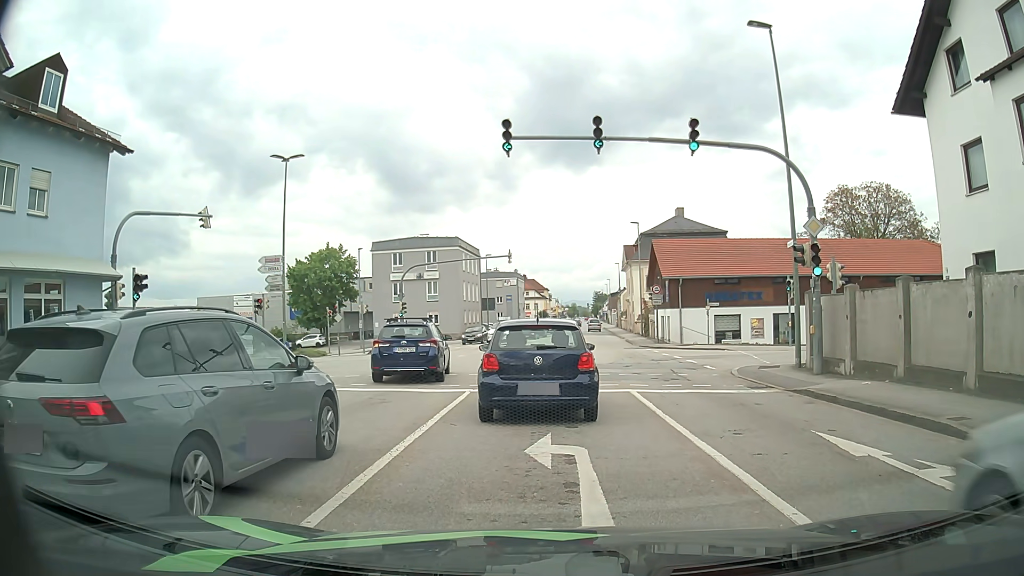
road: tertiary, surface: asphalt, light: Day
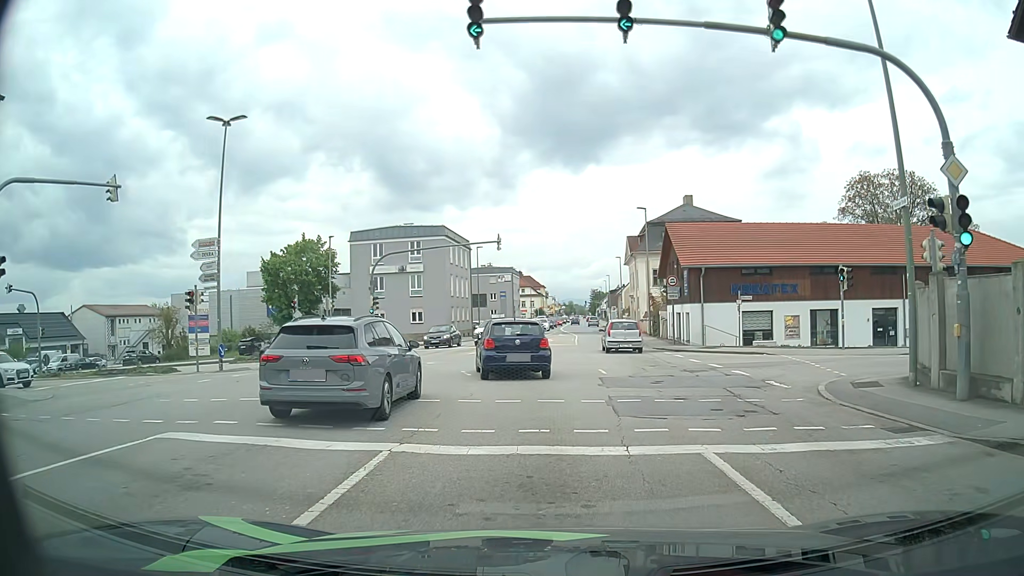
(+0.1, +7.1) m; 0°
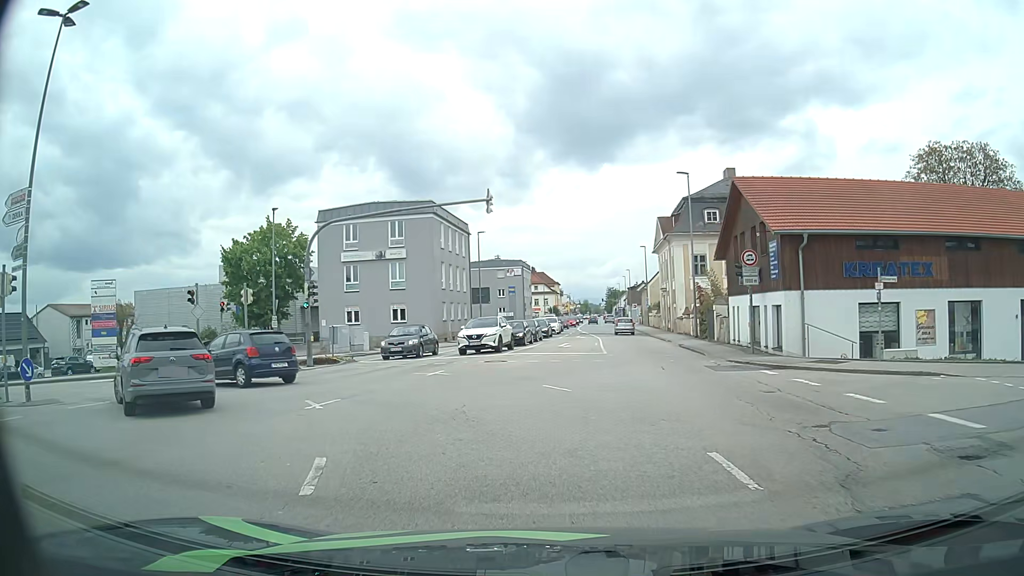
(+0.1, +12.6) m; -2°
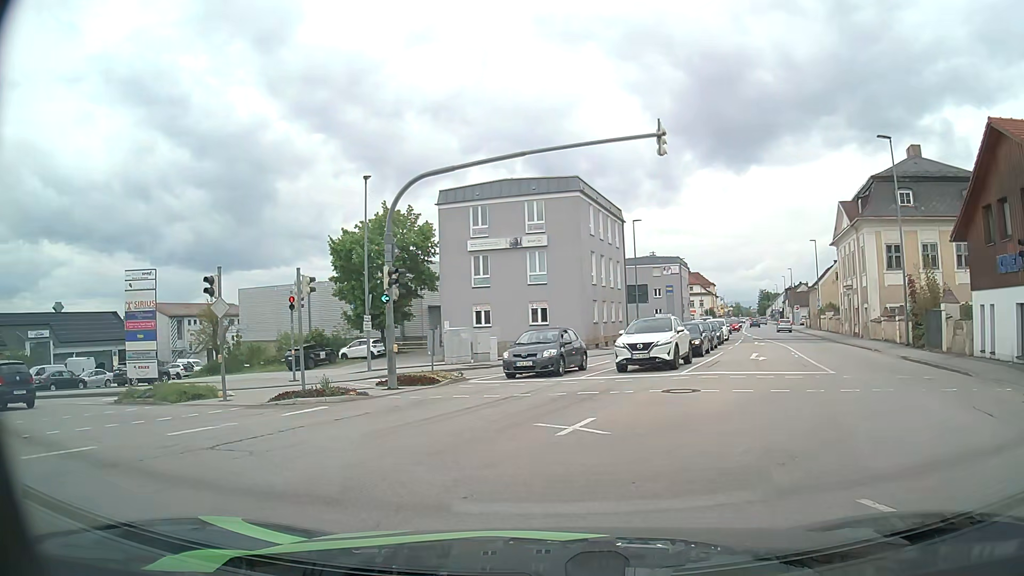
(-0.8, +9.0) m; -11°
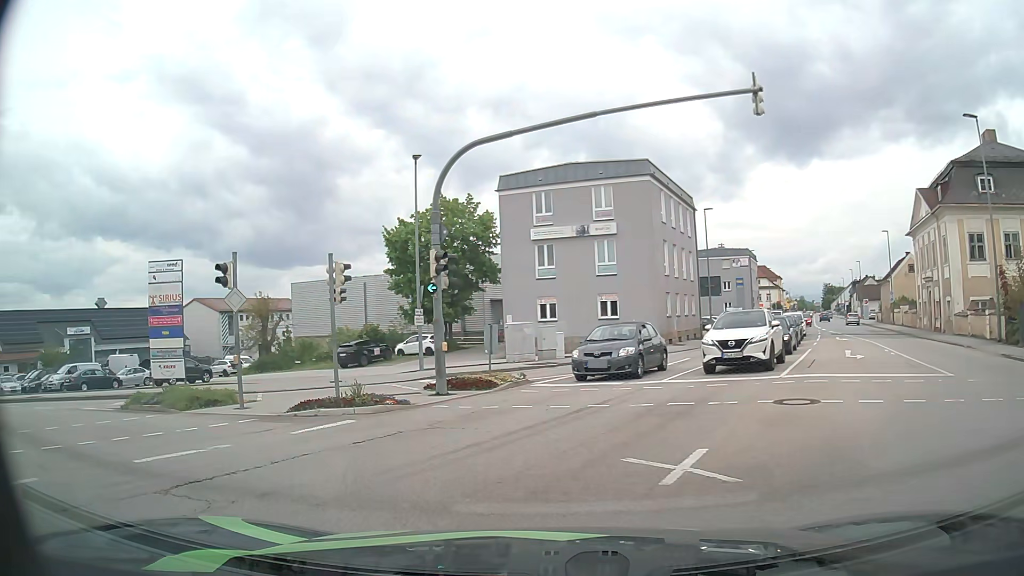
(-0.1, +2.8) m; -6°
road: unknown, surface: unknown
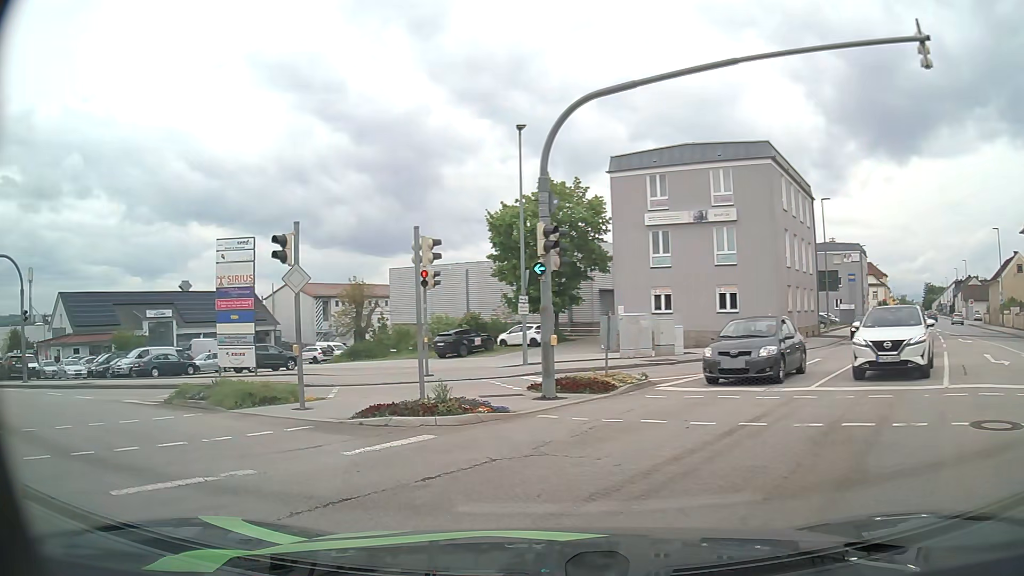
(-0.2, +2.7) m; -9°
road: tertiary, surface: asphalt
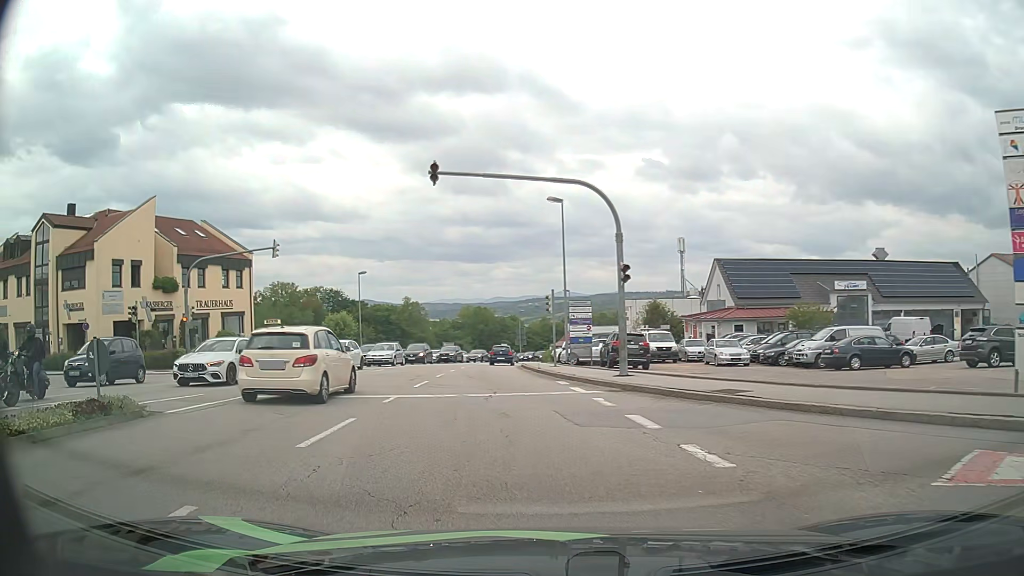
(-6.3, +10.9) m; -58°
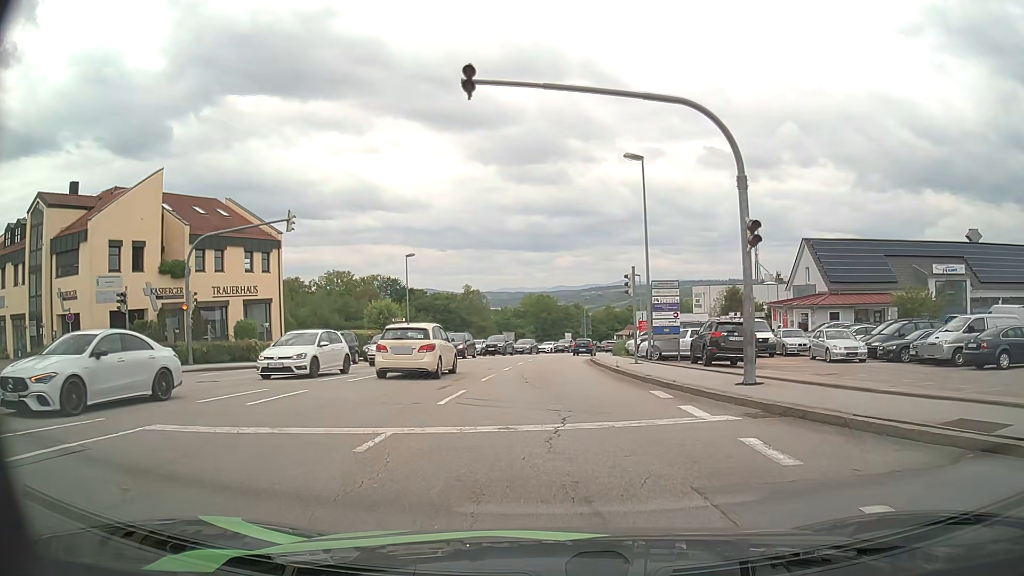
(-0.5, +6.6) m; -6°
(0, +10) (0, +20) (0, +30) (0, +40) (+1, +50) (+3, +60) (+5, +70) (+8, +79) (+11, +89) (+15, +98) m
